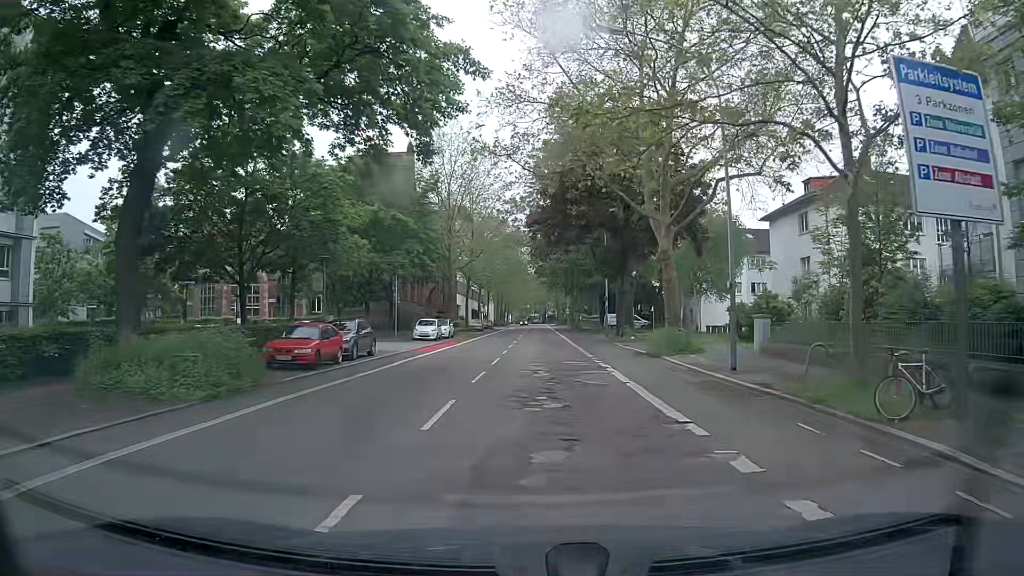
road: secondary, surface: asphalt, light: Day
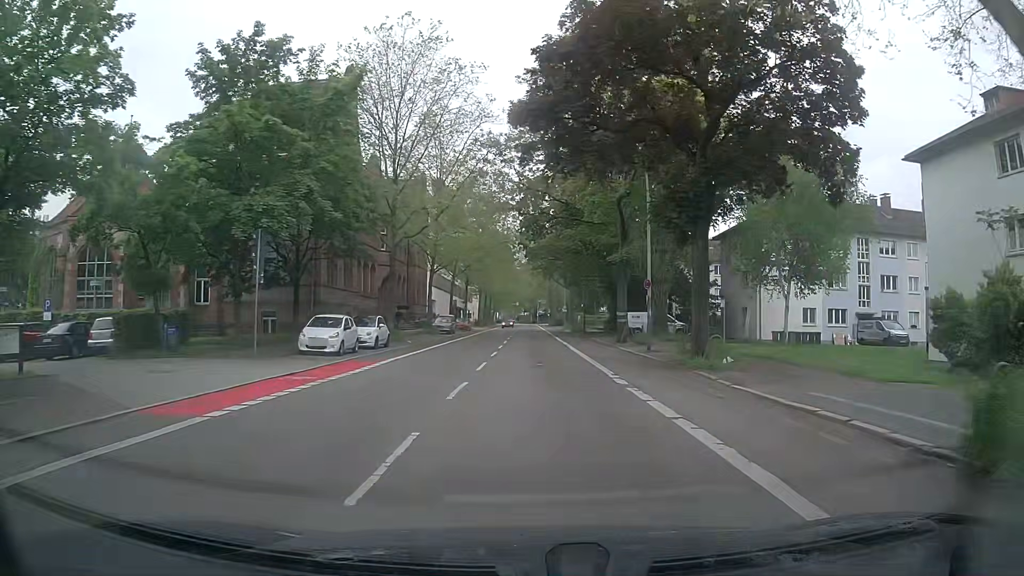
(0.0, +21.8) m; +1°
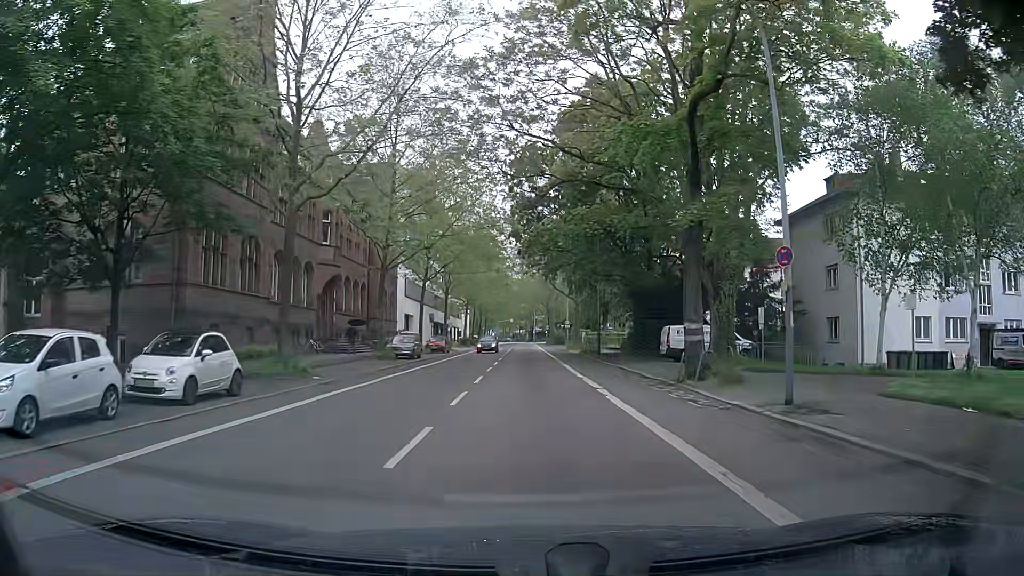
(-0.1, +16.9) m; 0°
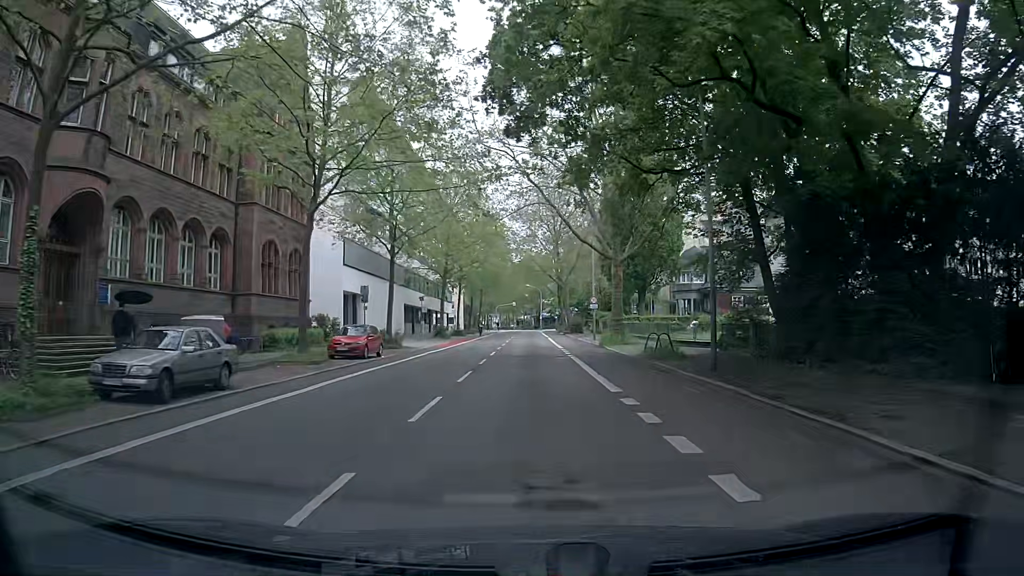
(-0.2, +28.8) m; -2°
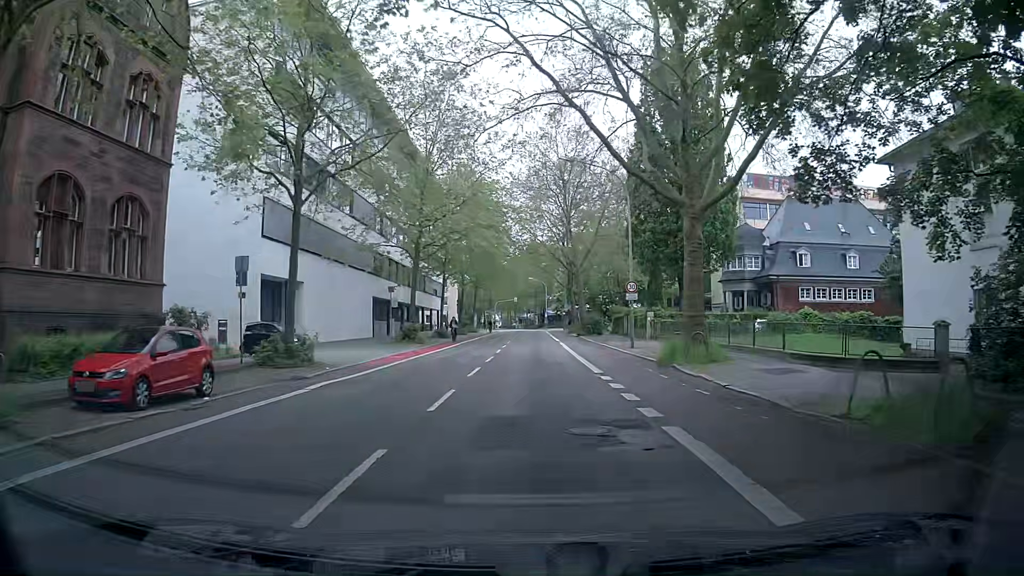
(0.0, +17.7) m; -1°
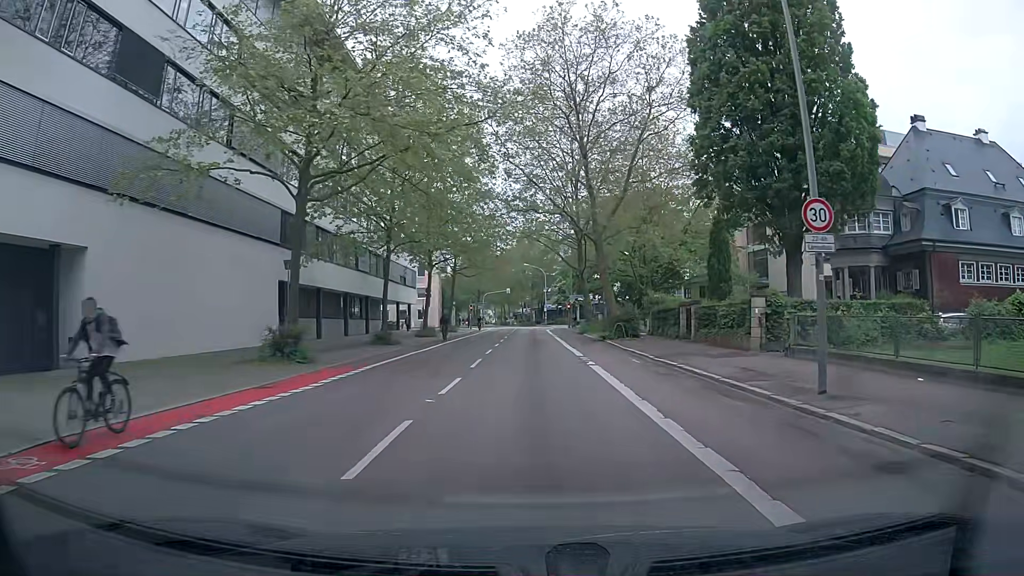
(+0.5, +22.8) m; 0°
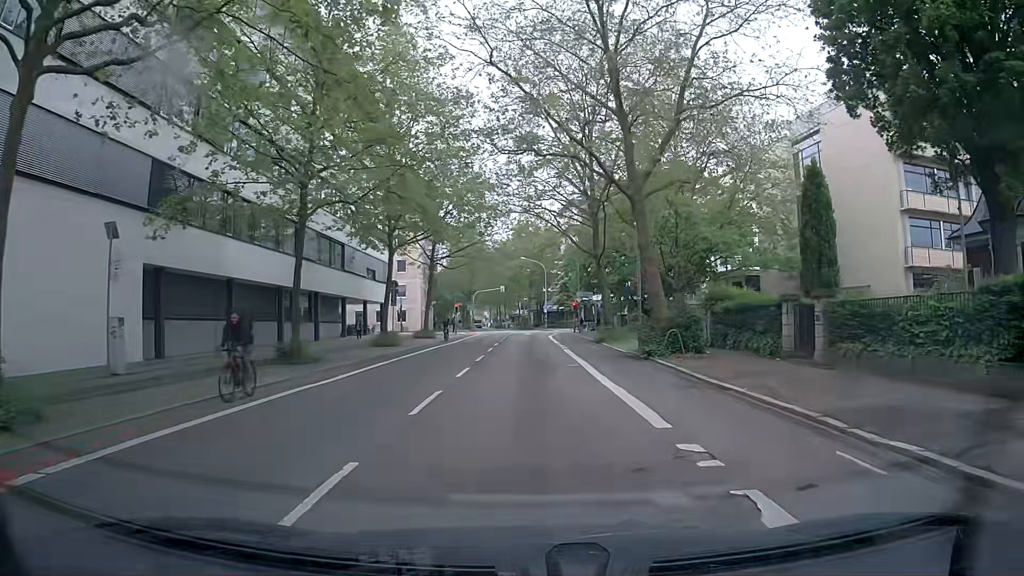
(+0.1, +14.8) m; +1°
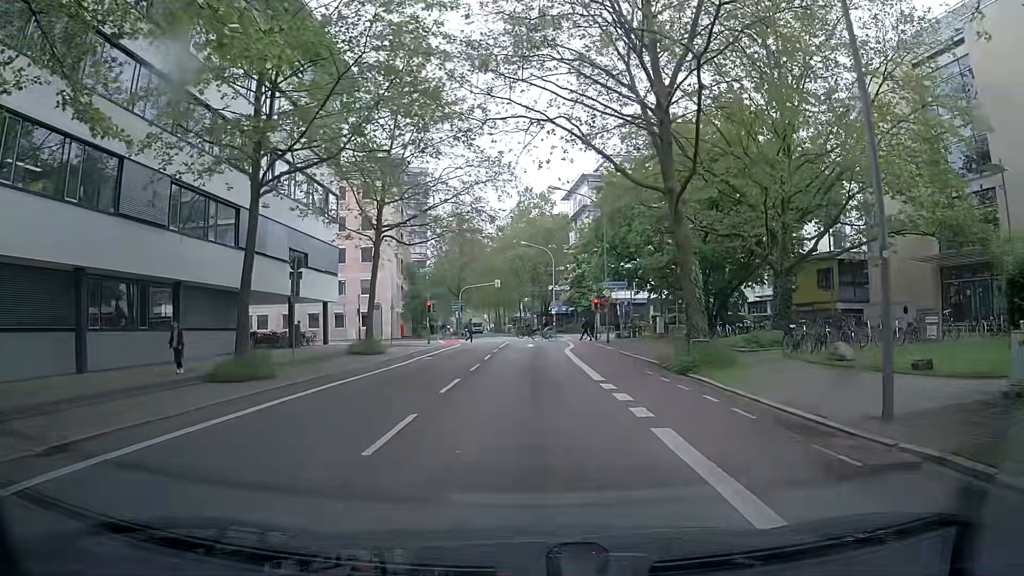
(+0.2, +20.9) m; 0°
